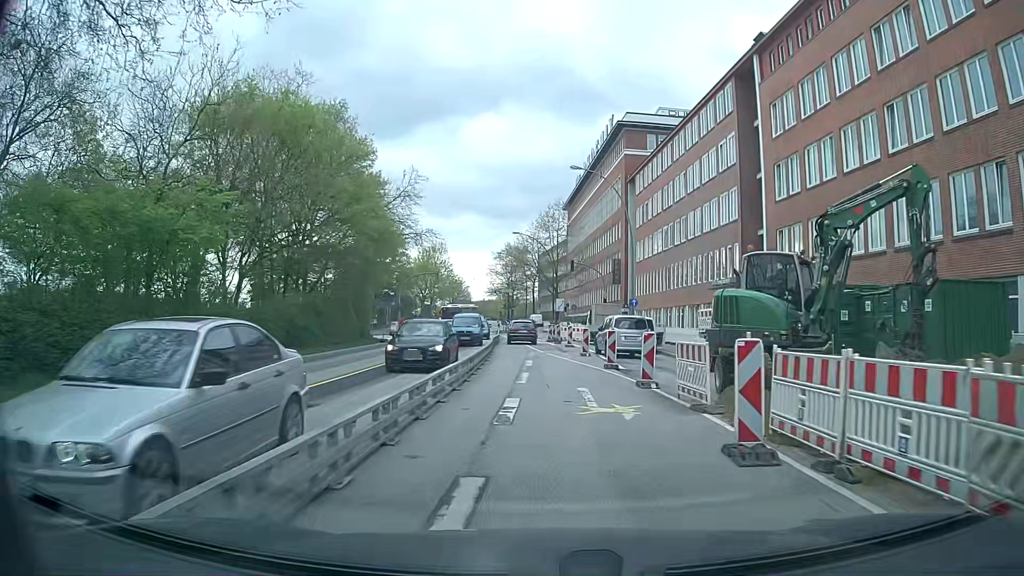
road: secondary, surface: asphalt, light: Day
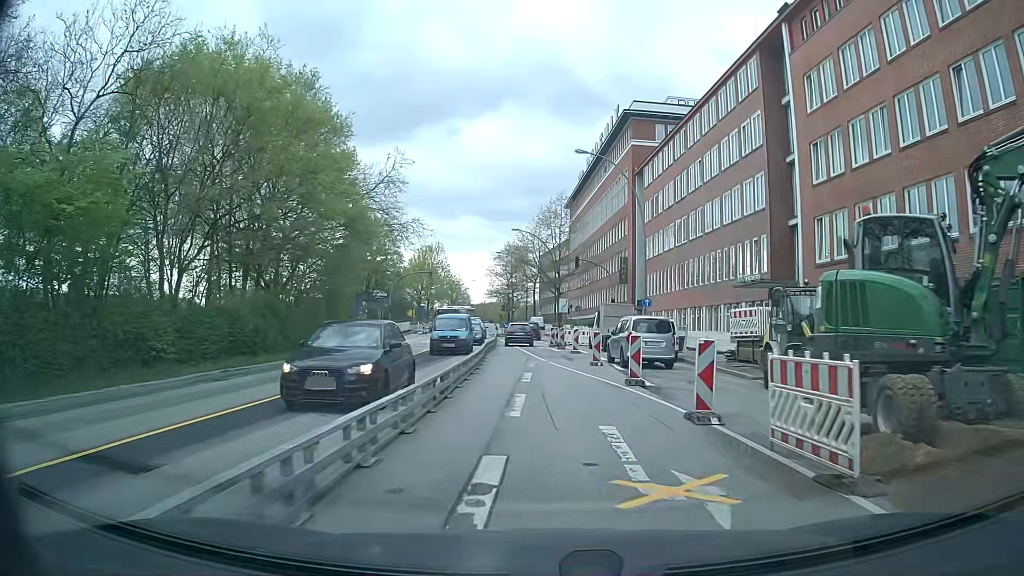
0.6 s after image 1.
(0.0, +5.2) m; -1°
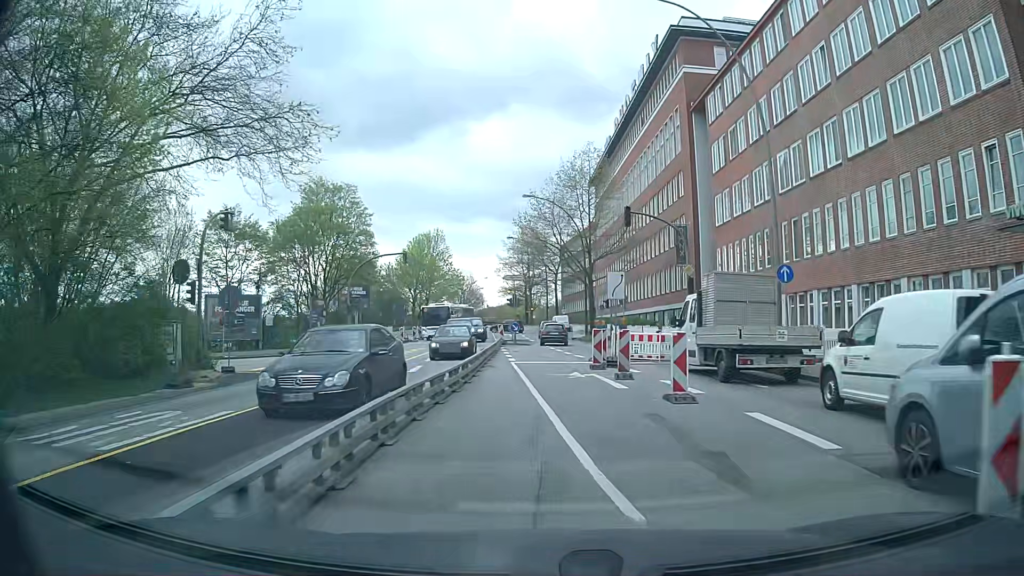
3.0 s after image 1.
(-0.2, +21.0) m; -2°
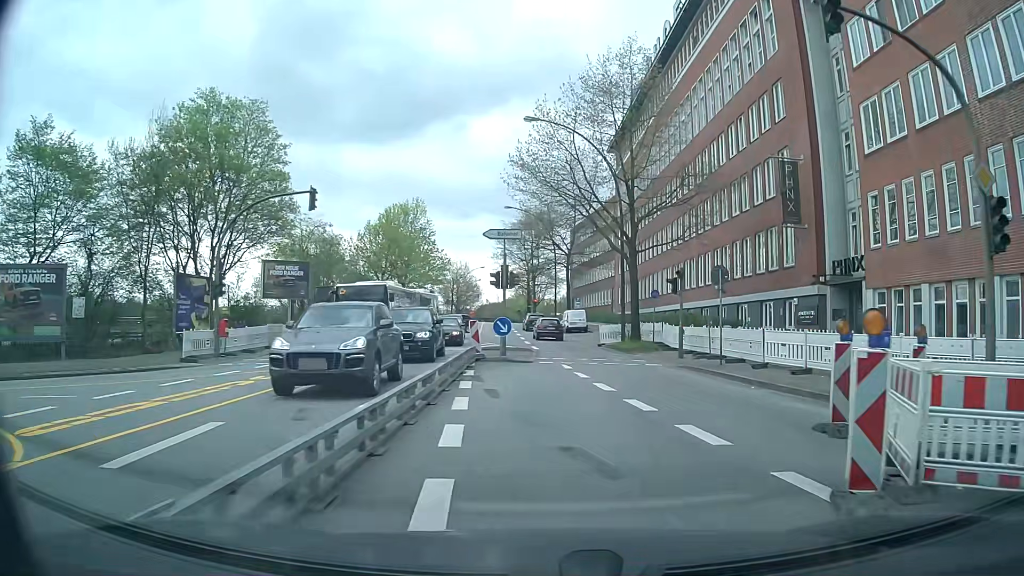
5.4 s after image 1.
(-0.2, +20.9) m; 0°
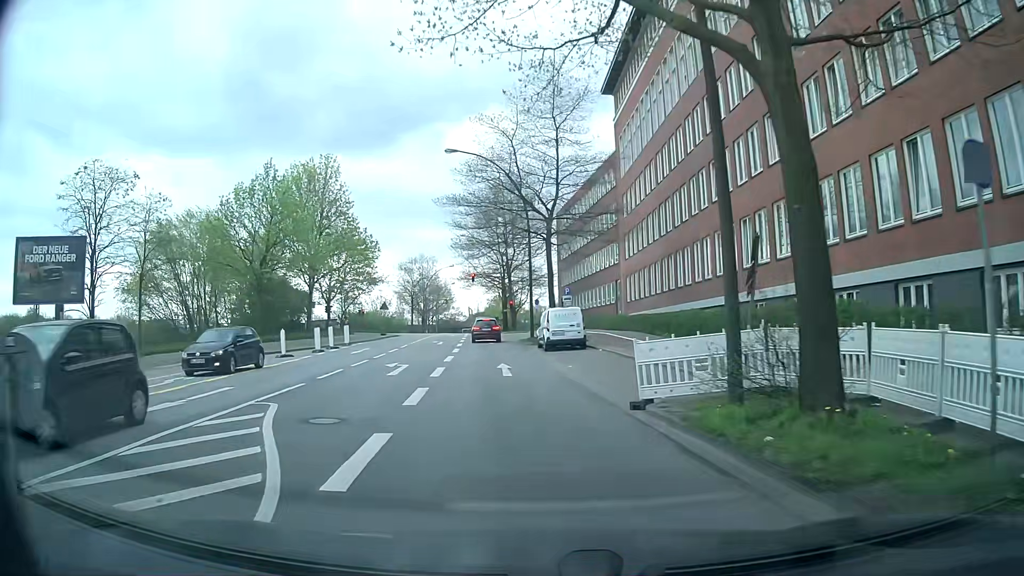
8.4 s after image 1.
(+1.6, +25.2) m; +2°
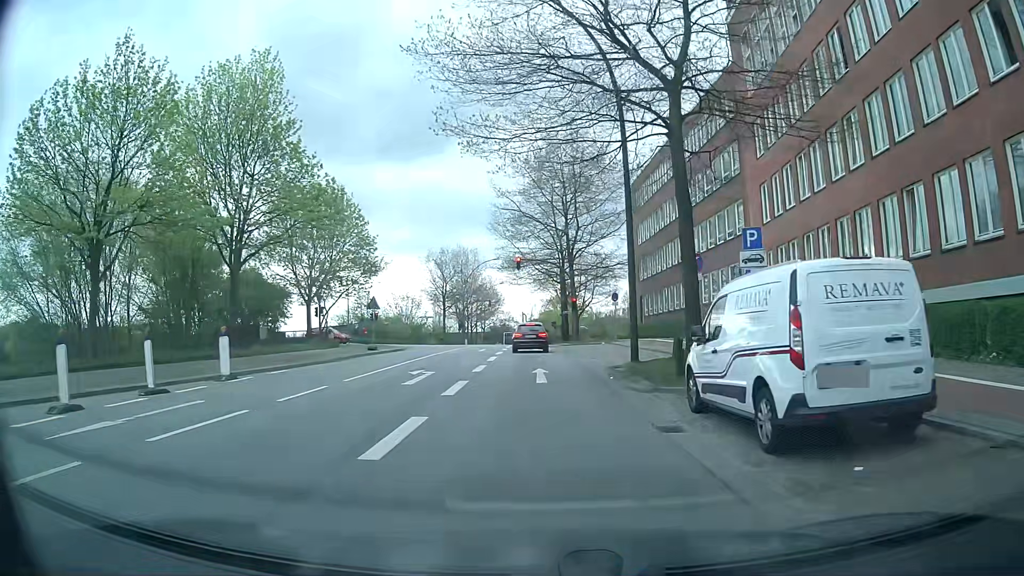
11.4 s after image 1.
(-1.5, +22.7) m; -5°
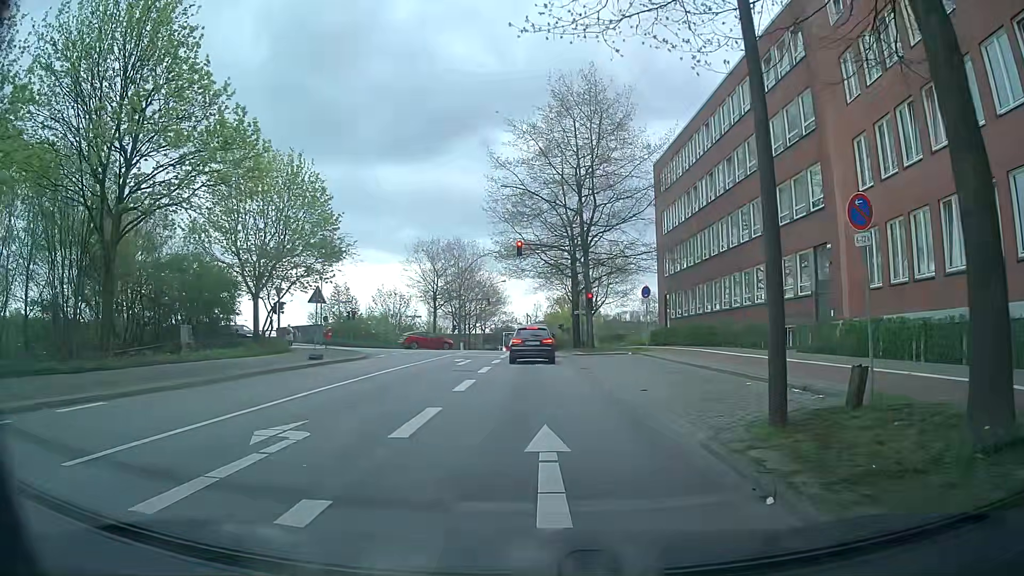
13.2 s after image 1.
(-0.1, +10.4) m; +1°
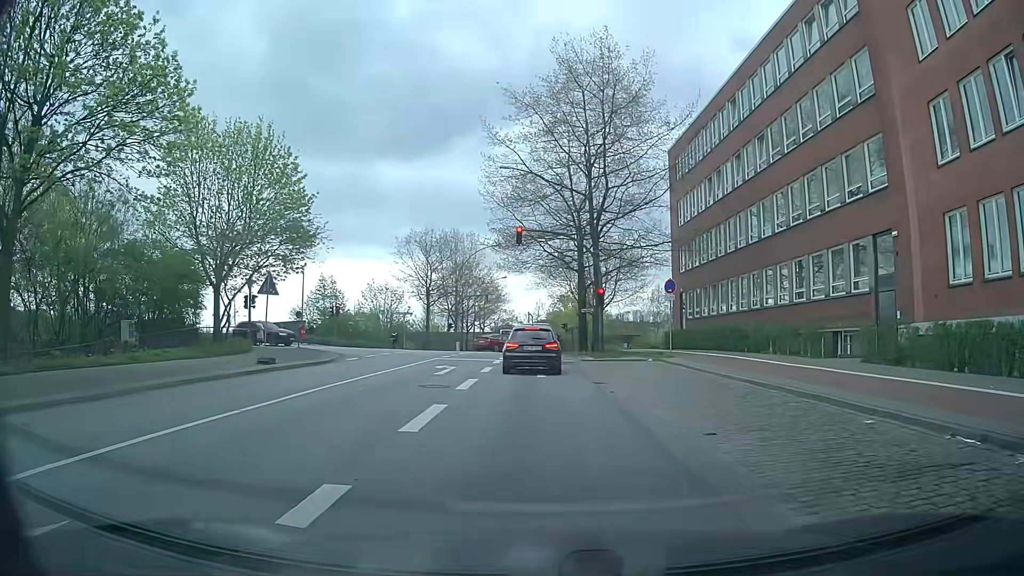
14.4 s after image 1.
(-0.2, +5.4) m; -3°
